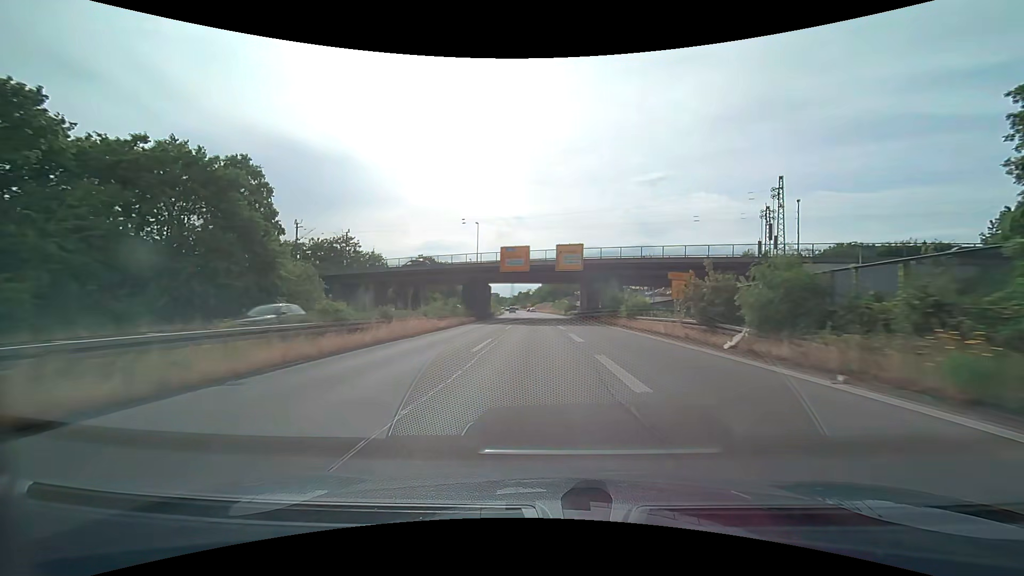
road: trunk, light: Day
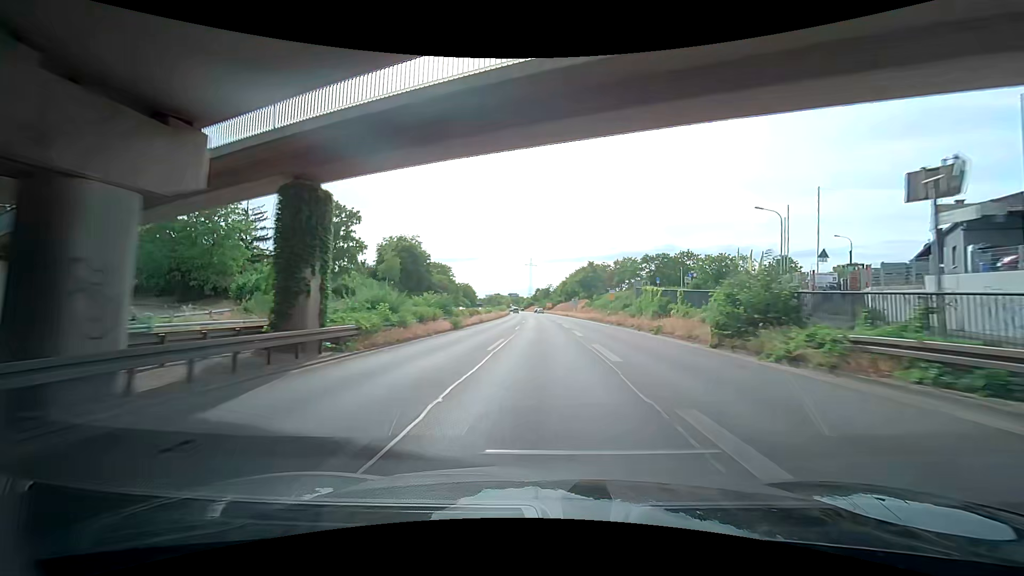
(-1.1, +67.8) m; 0°
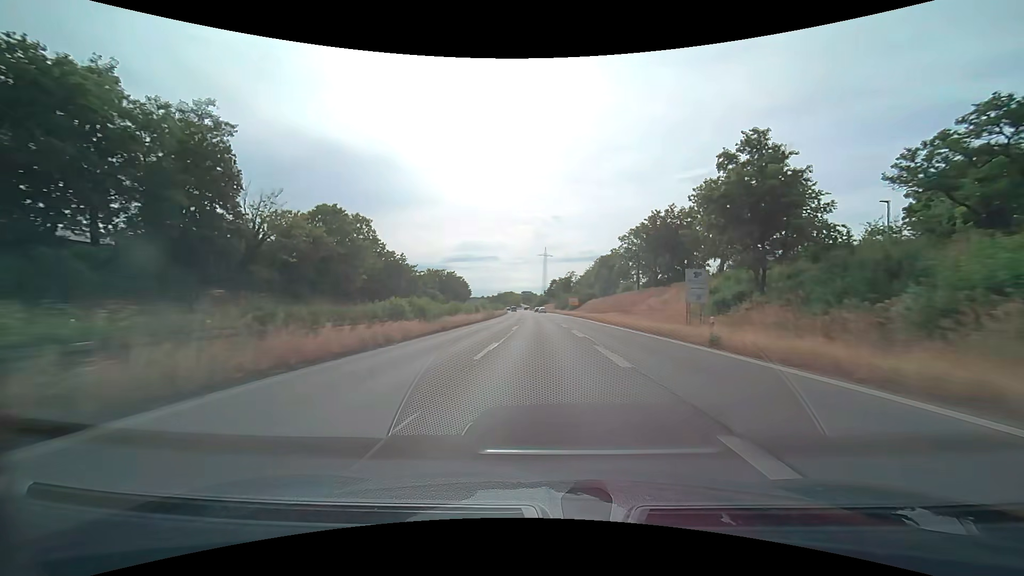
(-3.0, +73.9) m; -4°
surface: asphalt
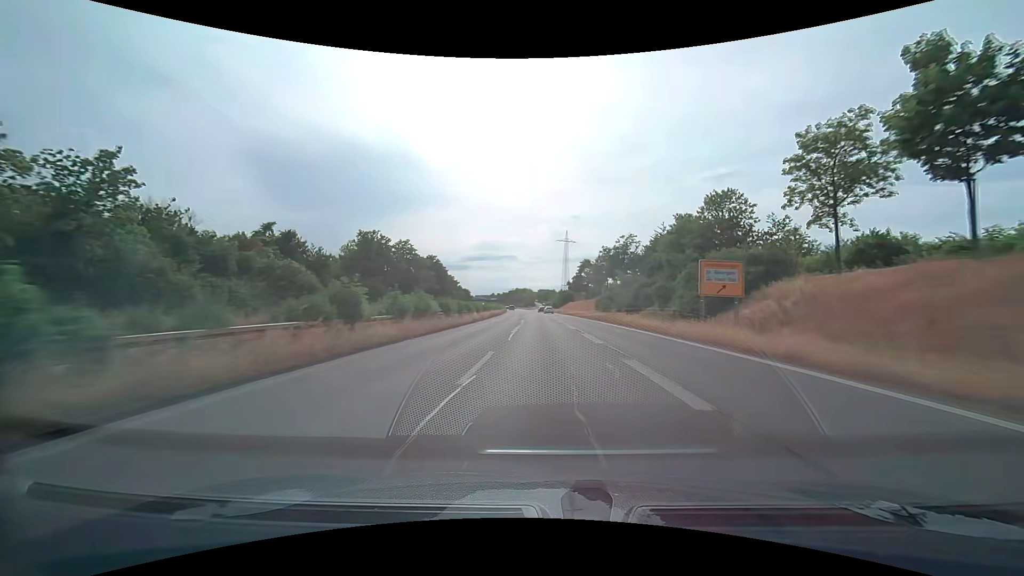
(-1.7, +77.0) m; -2°
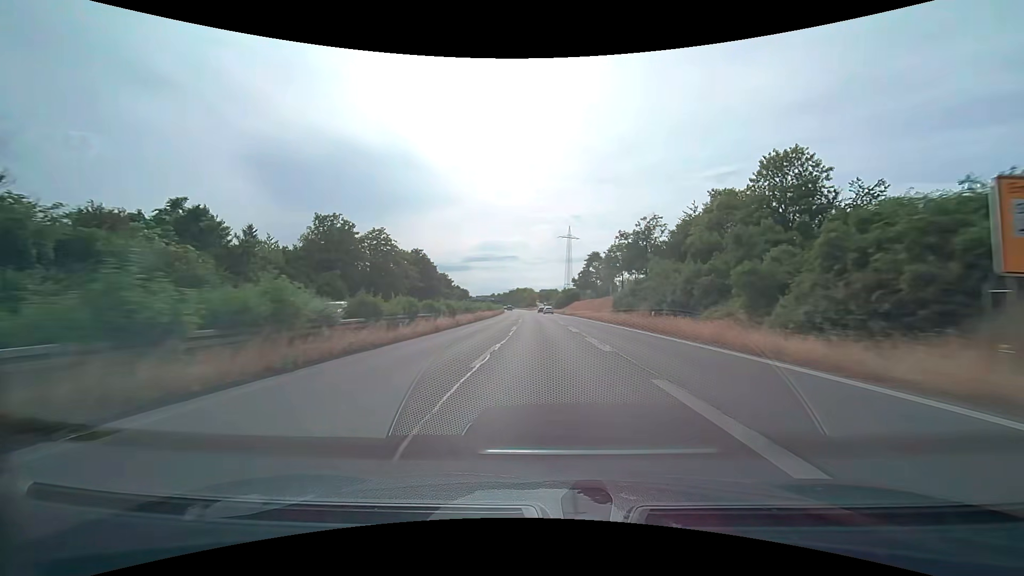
(0.0, +15.6) m; 0°
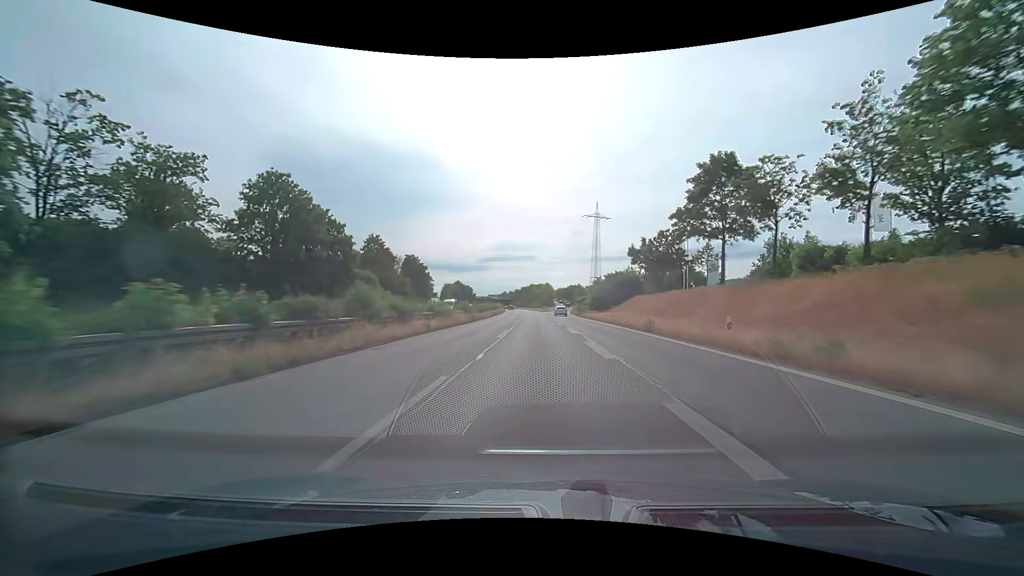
(-1.0, +62.6) m; -2°
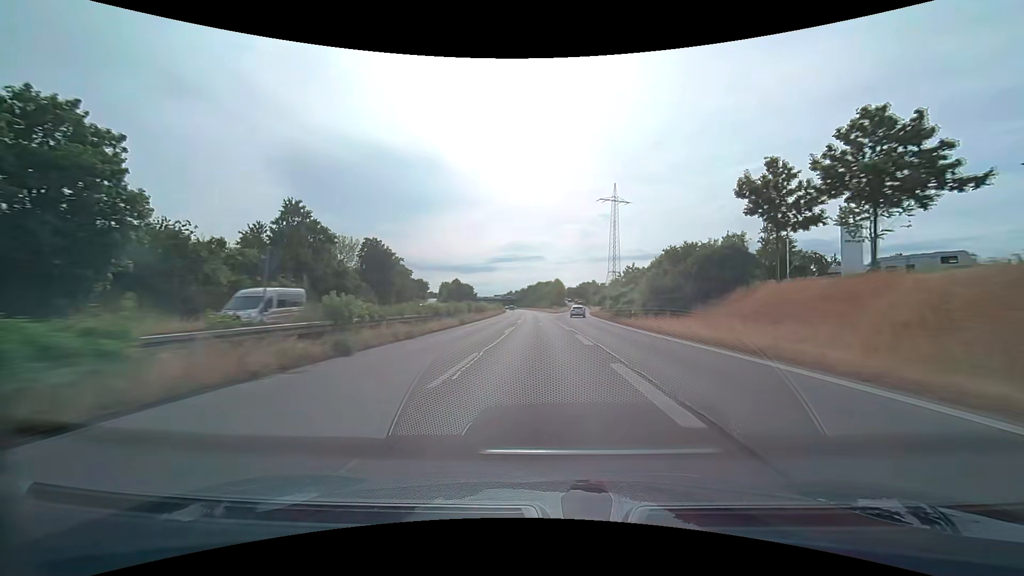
(-0.3, +31.4) m; -1°
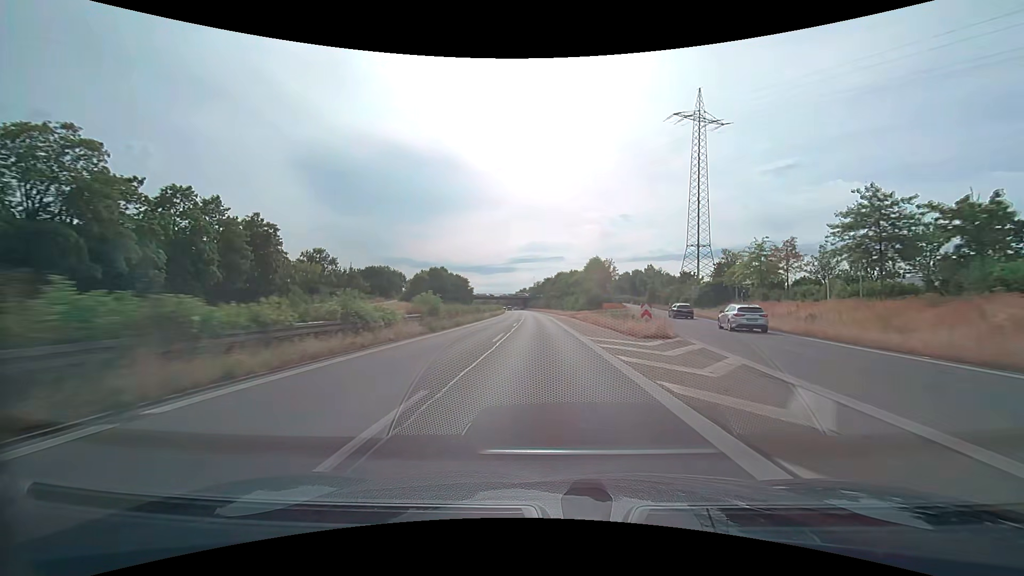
(-1.7, +78.8) m; -2°
(0, +10) (0, +20) (0, +30) (0, +40) (-1, +50) (-1, +60) (-1, +70) (-2, +80) (-2, +90) (-3, +100) m
